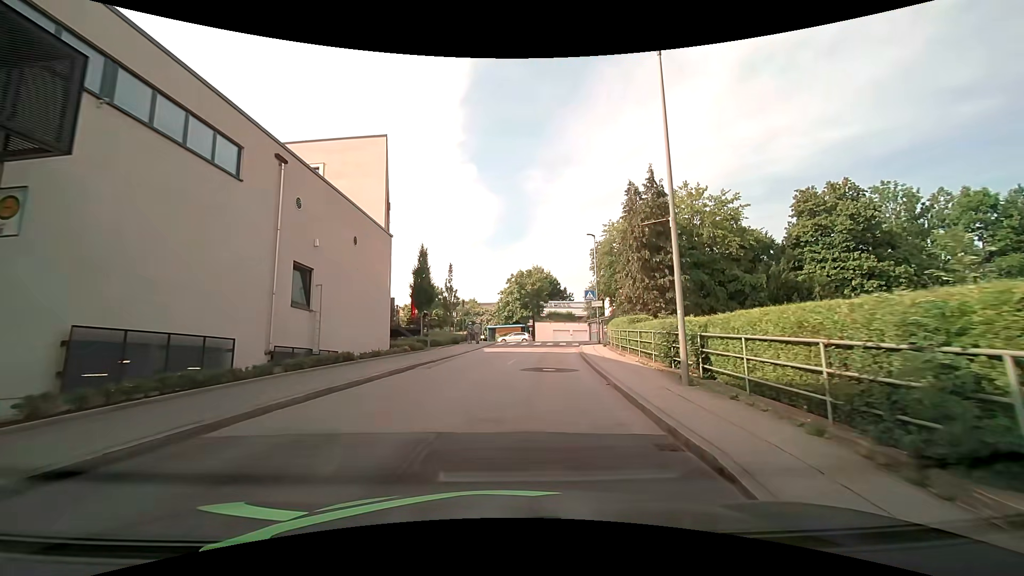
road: unclassified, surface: asphalt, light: Day
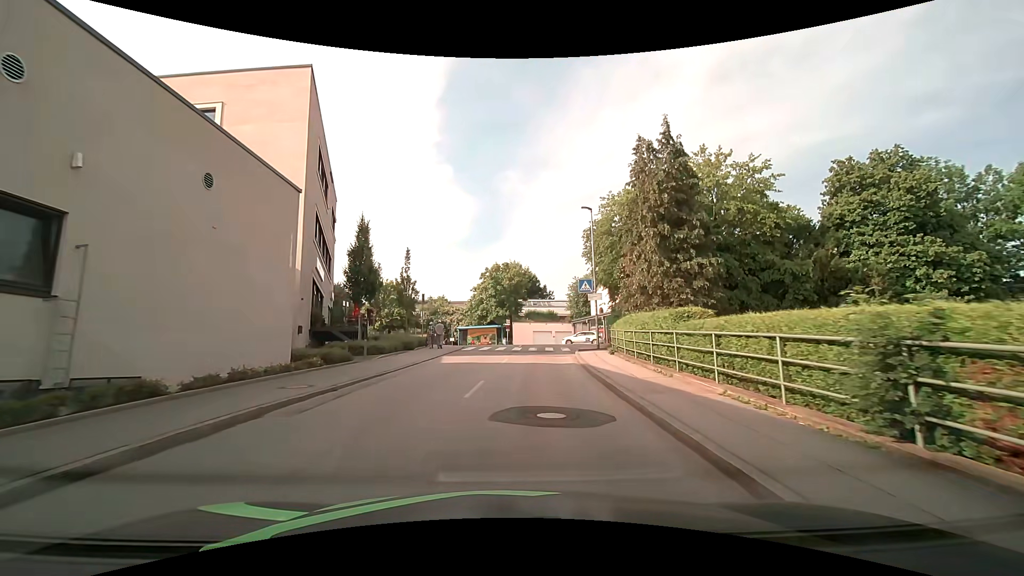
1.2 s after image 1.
(+0.2, +8.9) m; +2°
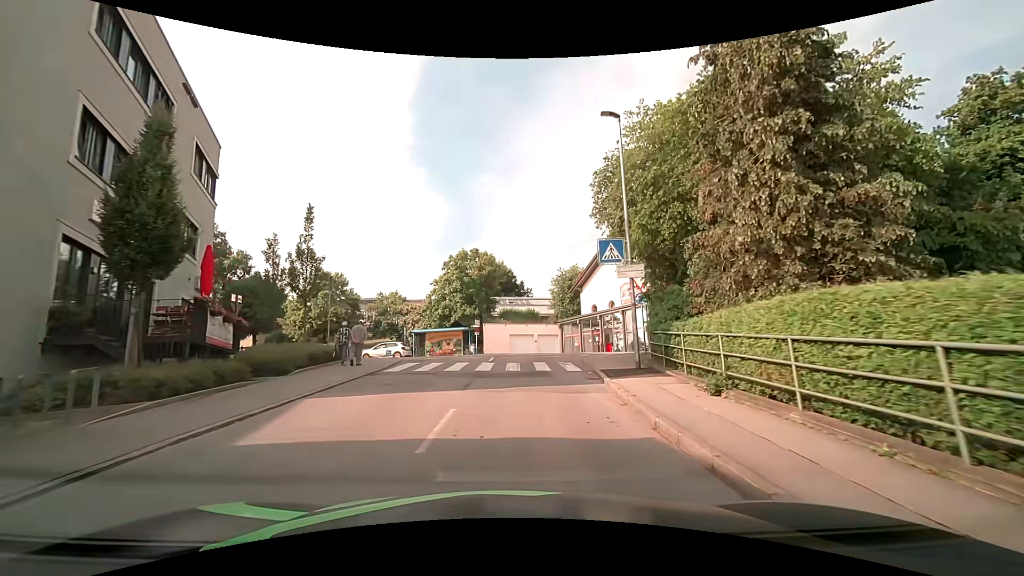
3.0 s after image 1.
(+0.3, +13.4) m; +2°
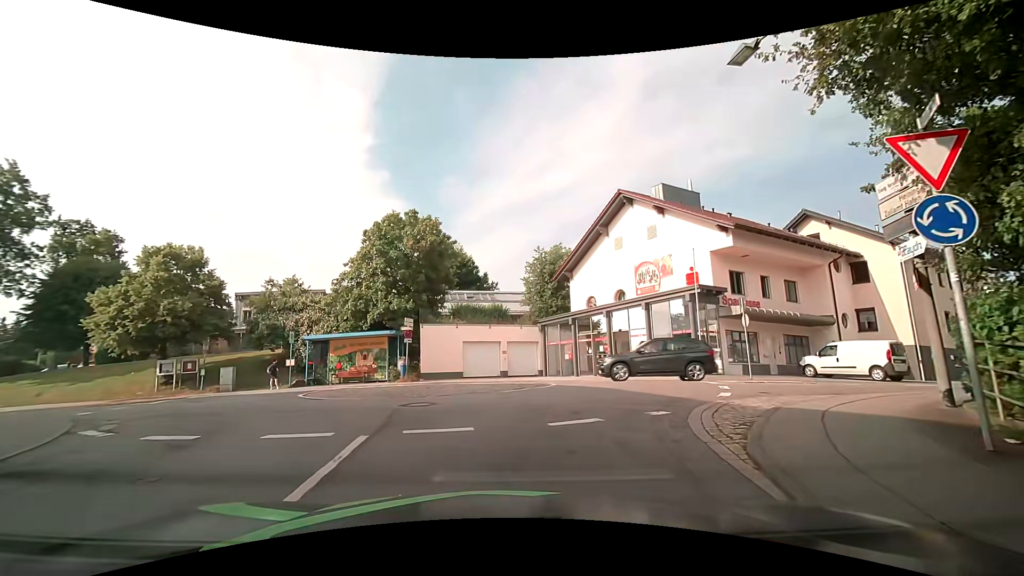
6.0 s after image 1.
(+0.6, +17.0) m; +3°
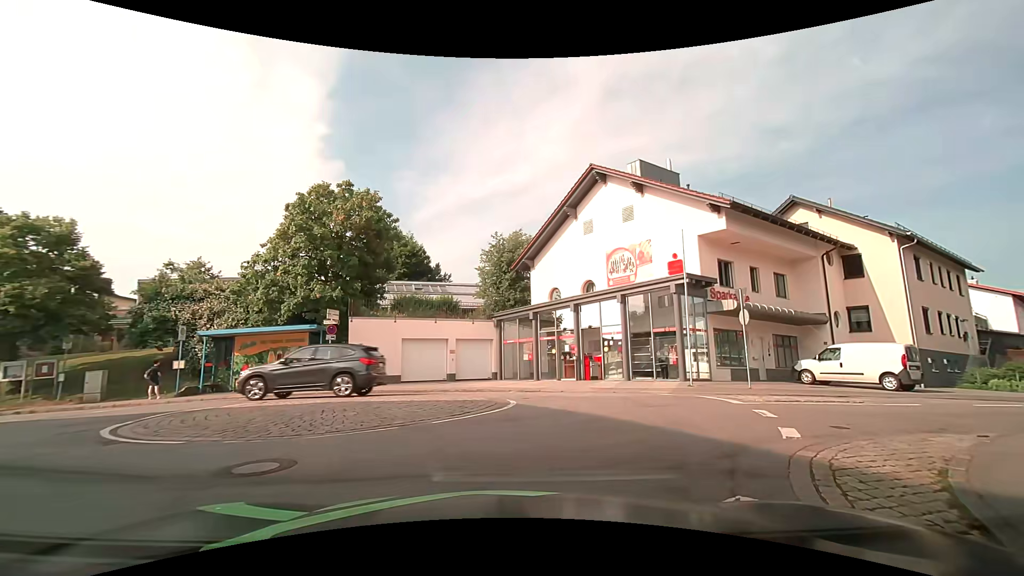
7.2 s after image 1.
(+0.2, +4.7) m; +6°
